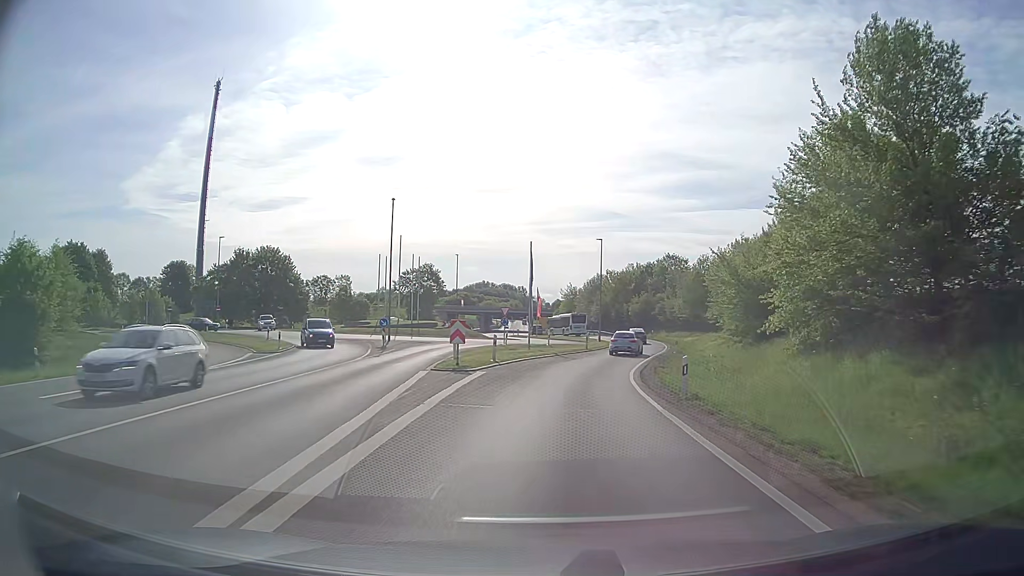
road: secondary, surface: asphalt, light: Day
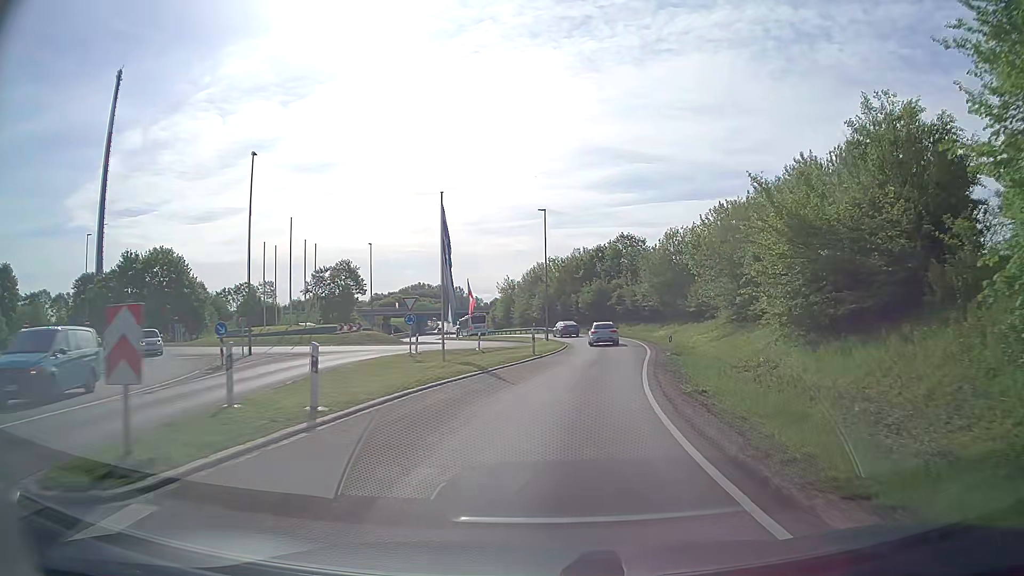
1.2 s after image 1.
(+0.6, +16.0) m; +5°
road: secondary_link
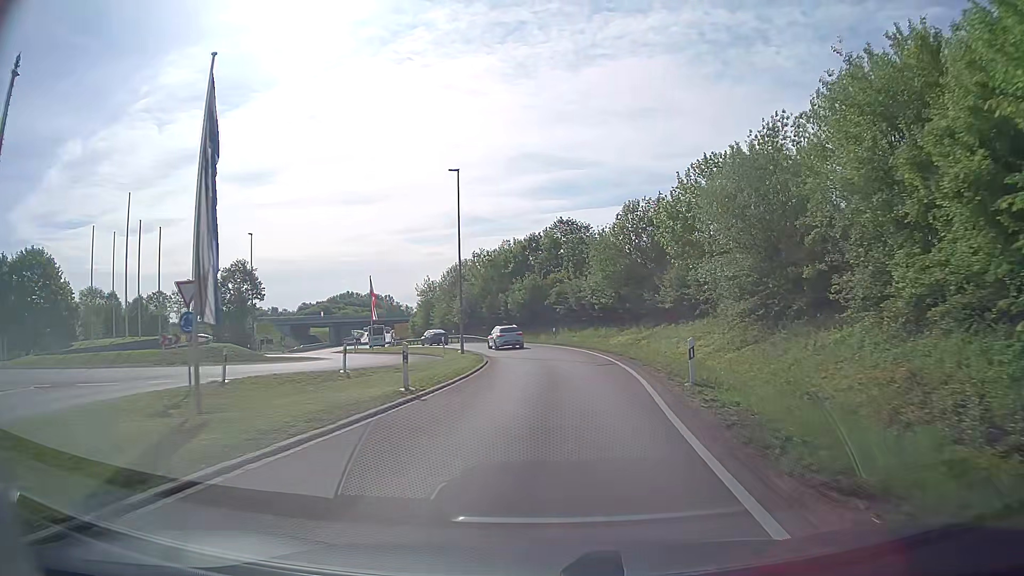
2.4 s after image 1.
(+0.9, +16.0) m; +6°
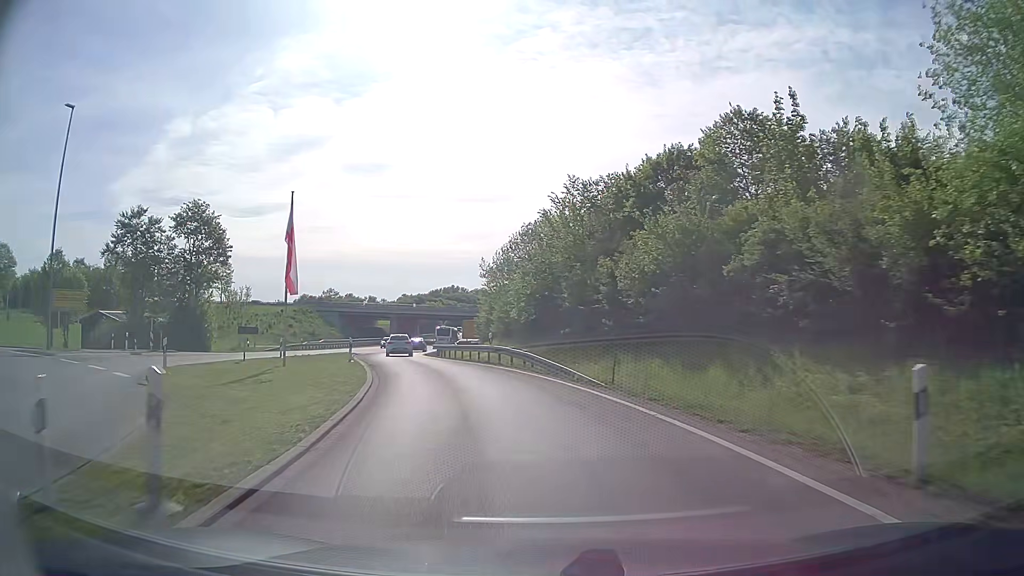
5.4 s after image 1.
(-1.3, +38.7) m; -9°
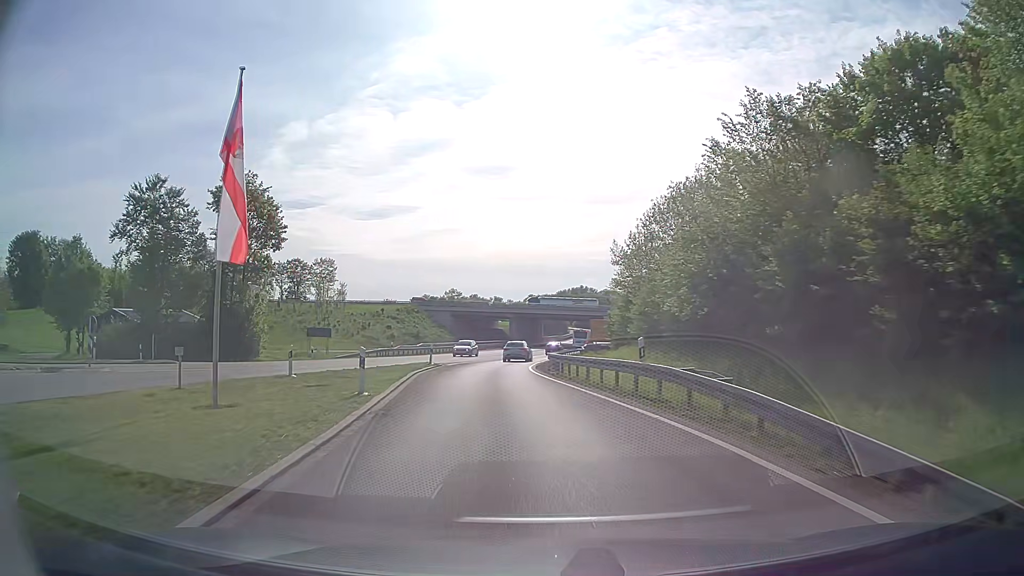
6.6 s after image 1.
(-1.4, +14.7) m; -11°
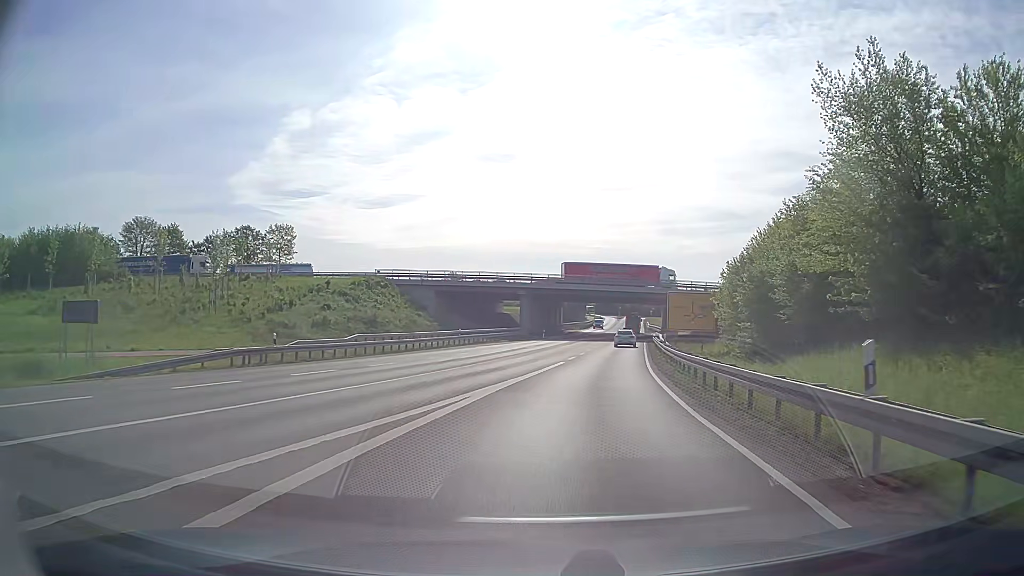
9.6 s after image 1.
(-3.0, +36.5) m; -1°
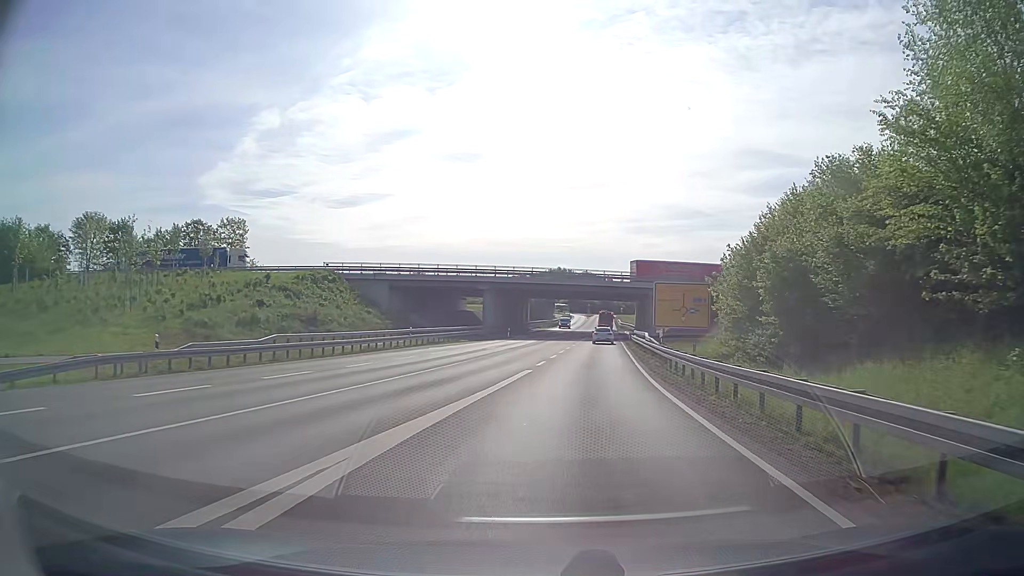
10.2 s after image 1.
(+0.2, +7.7) m; +2°
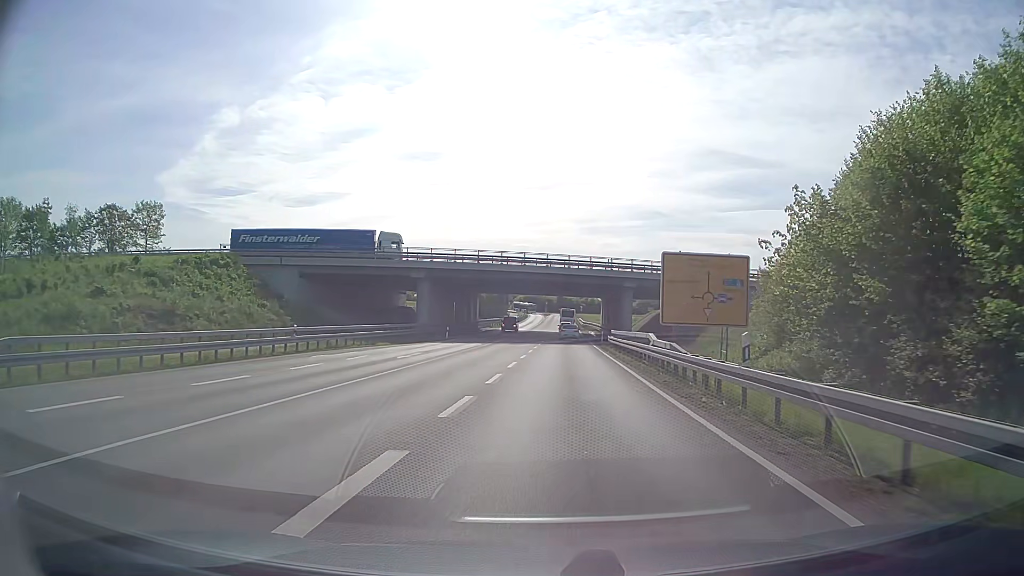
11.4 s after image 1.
(+0.6, +15.6) m; +4°
(0, +10) (+1, +20) (+1, +30) (+1, +40) (+2, +50) (+2, +60) (+3, +70) (+3, +80) (+4, +90) (+4, +100) m
